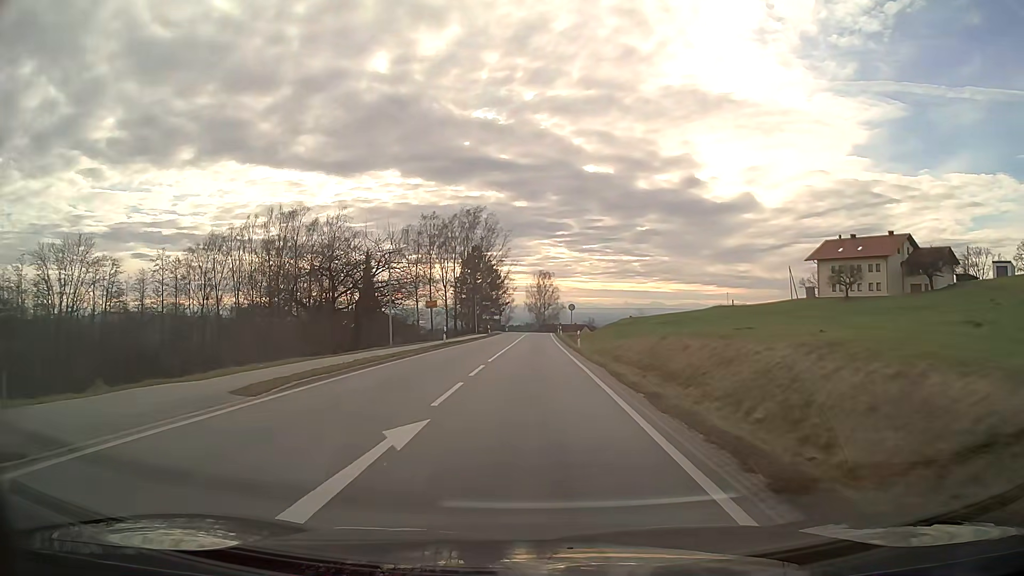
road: secondary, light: Day
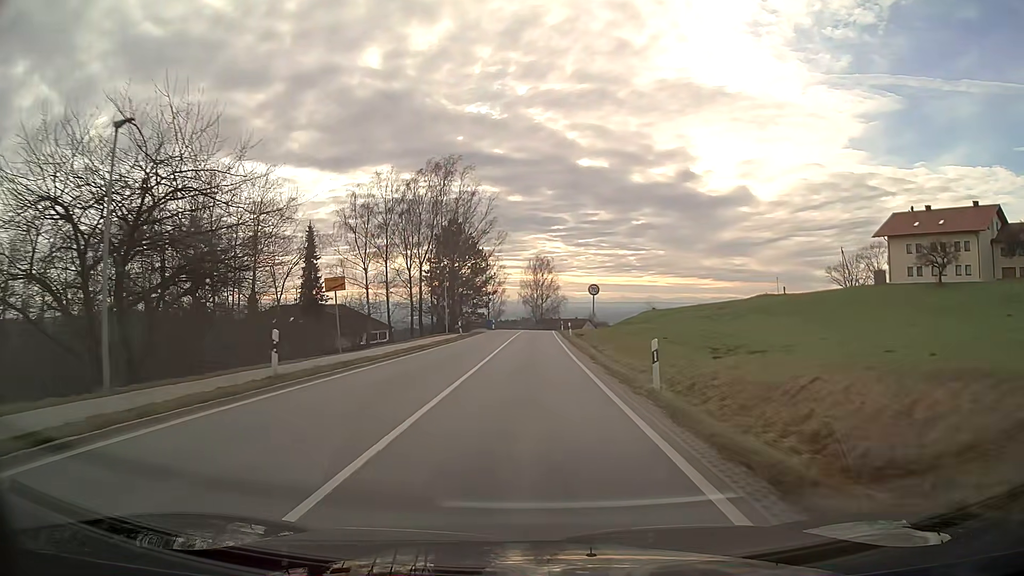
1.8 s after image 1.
(+0.1, +25.6) m; 0°
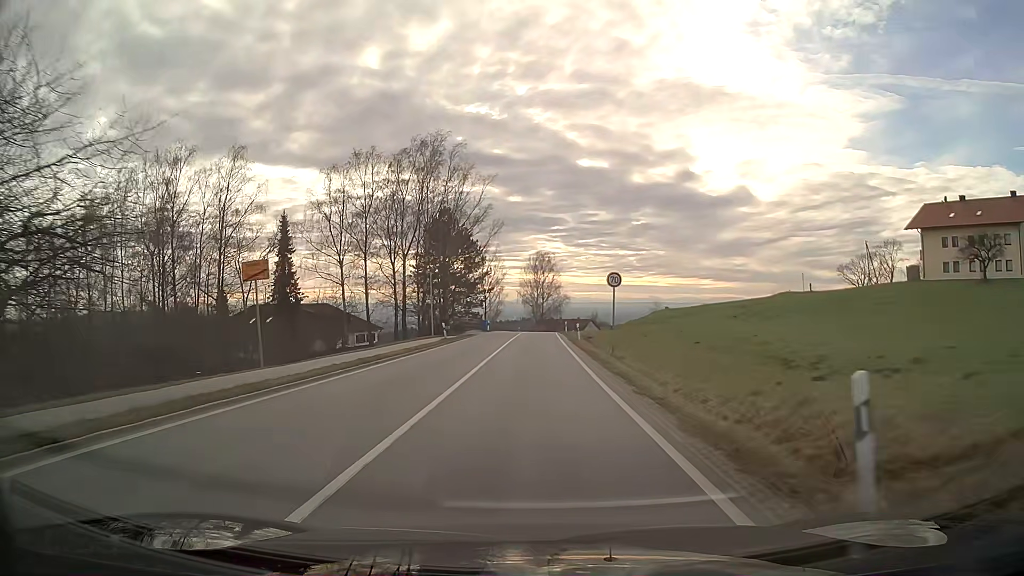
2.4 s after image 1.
(0.0, +8.7) m; 0°
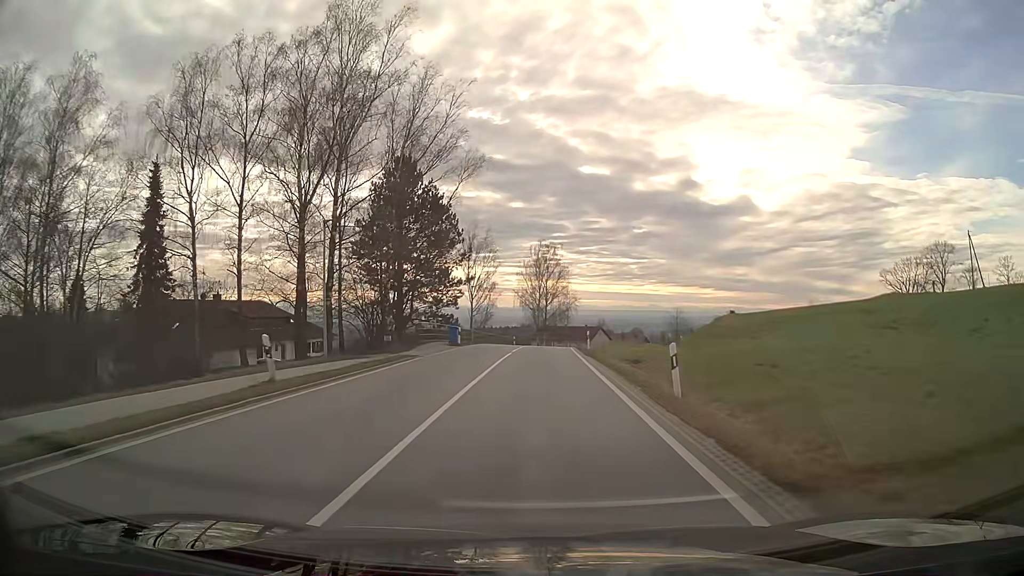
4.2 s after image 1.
(0.0, +27.0) m; 0°
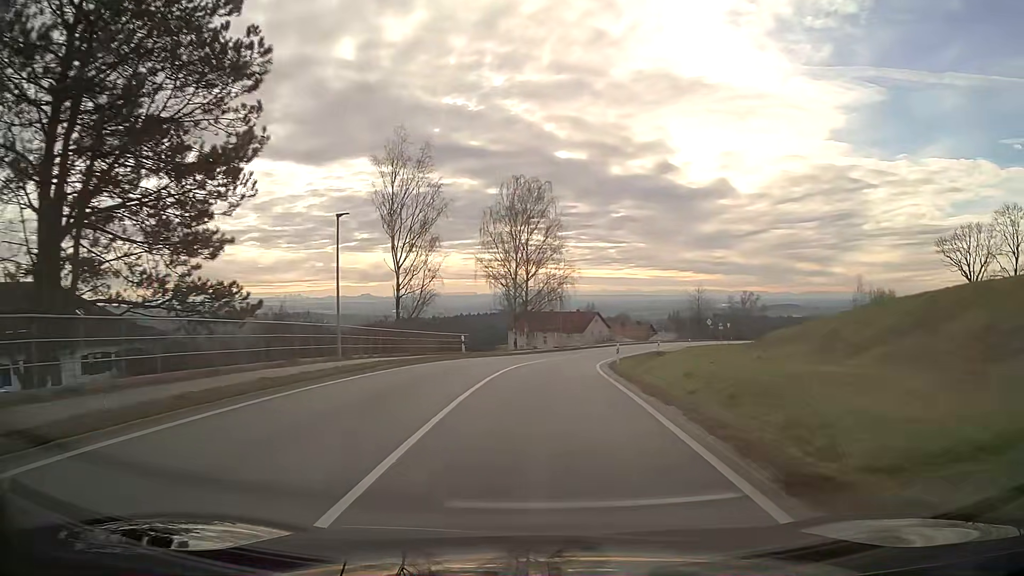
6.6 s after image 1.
(+0.6, +37.9) m; +2°
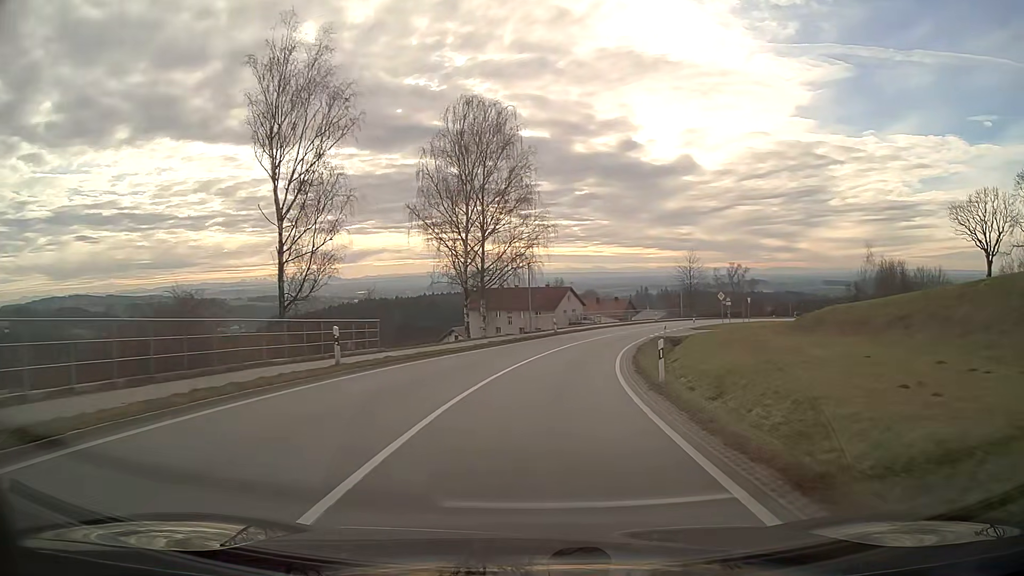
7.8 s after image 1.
(+0.5, +18.6) m; +3°
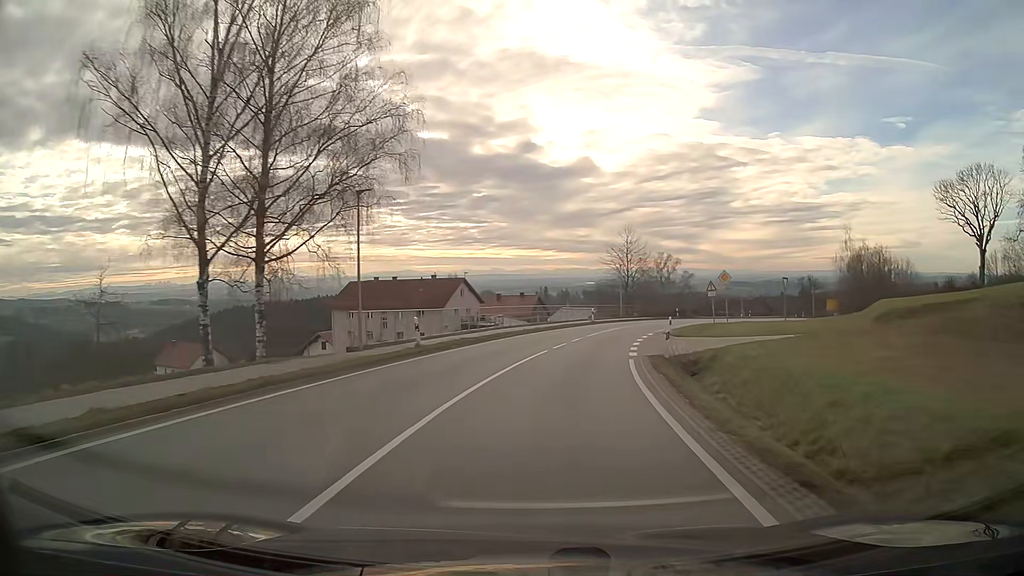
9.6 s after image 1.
(+2.0, +27.3) m; +9°
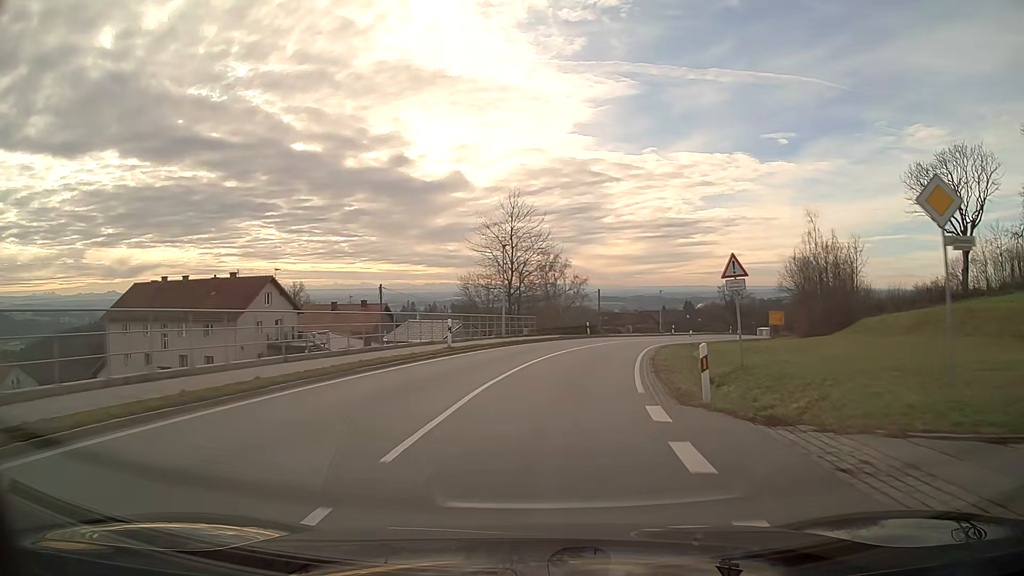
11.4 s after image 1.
(+2.7, +27.8) m; +11°
